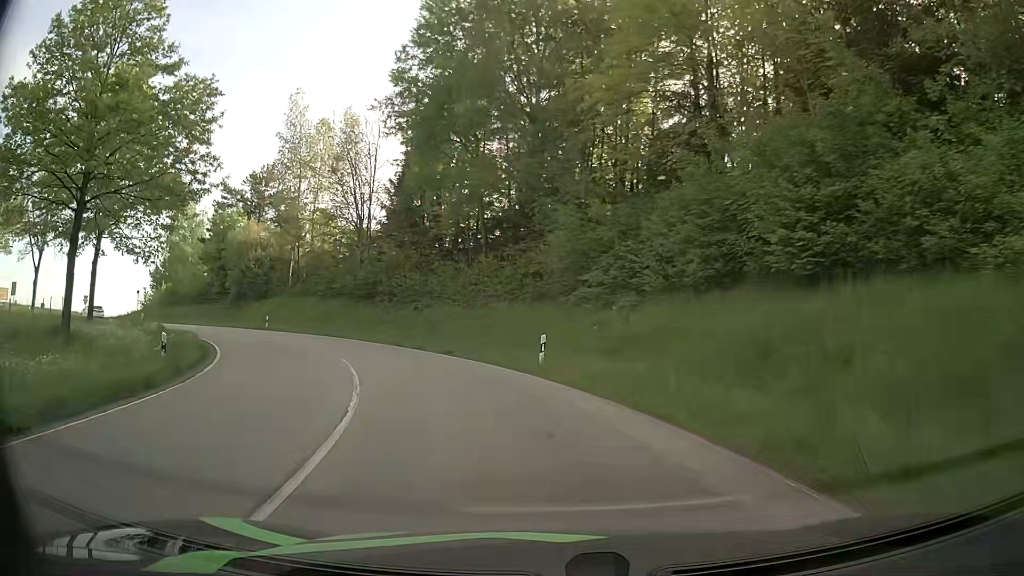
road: tertiary_link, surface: asphalt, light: Day
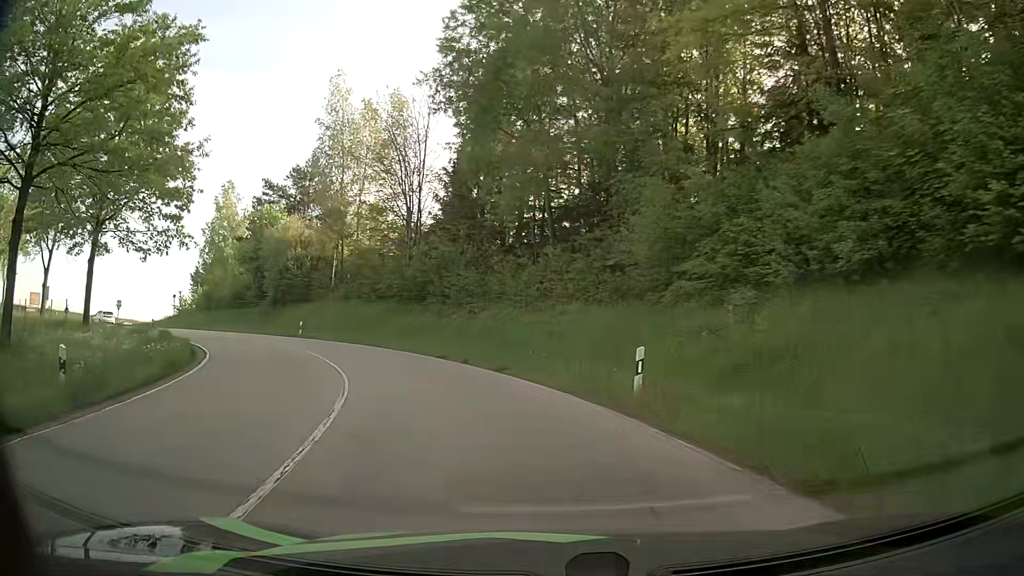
(-0.3, +6.4) m; -5°
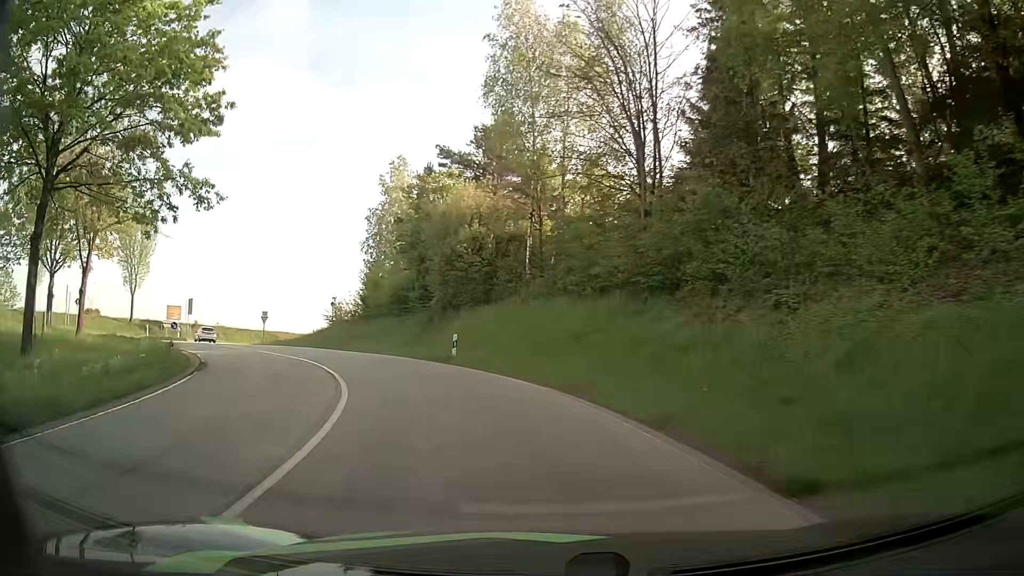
(-3.2, +18.2) m; -20°
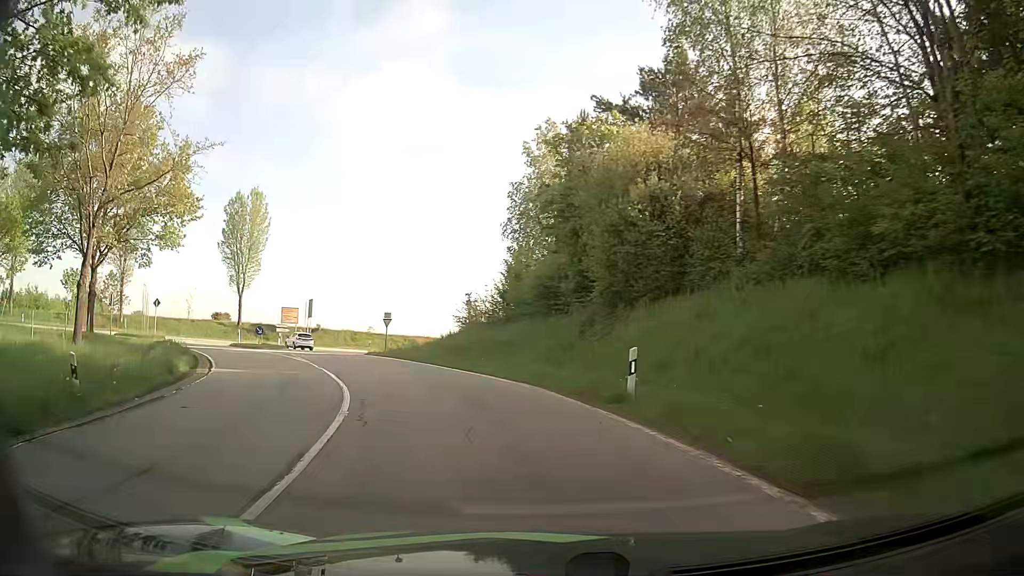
(-1.5, +11.9) m; -14°
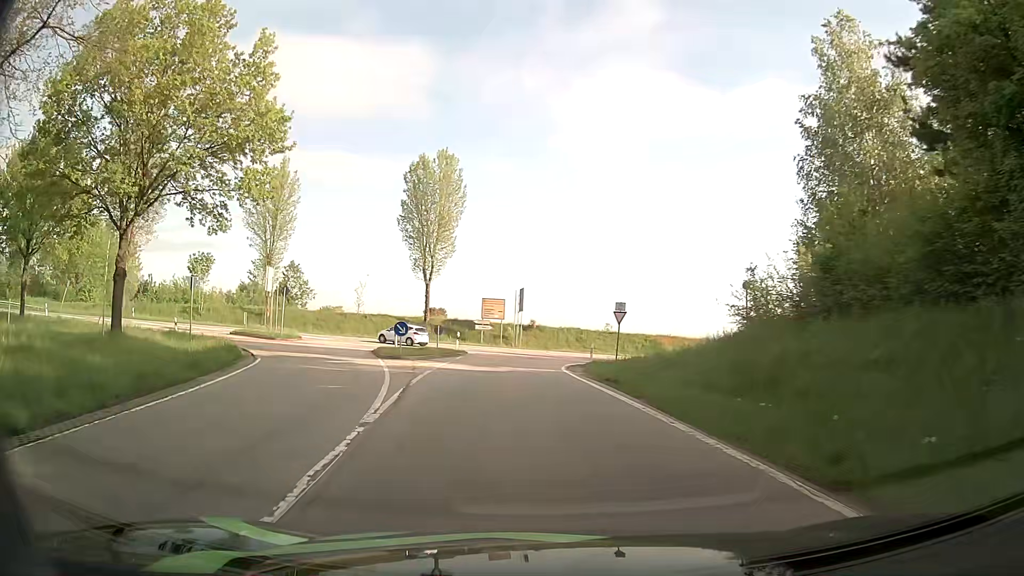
(-3.3, +16.9) m; -21°
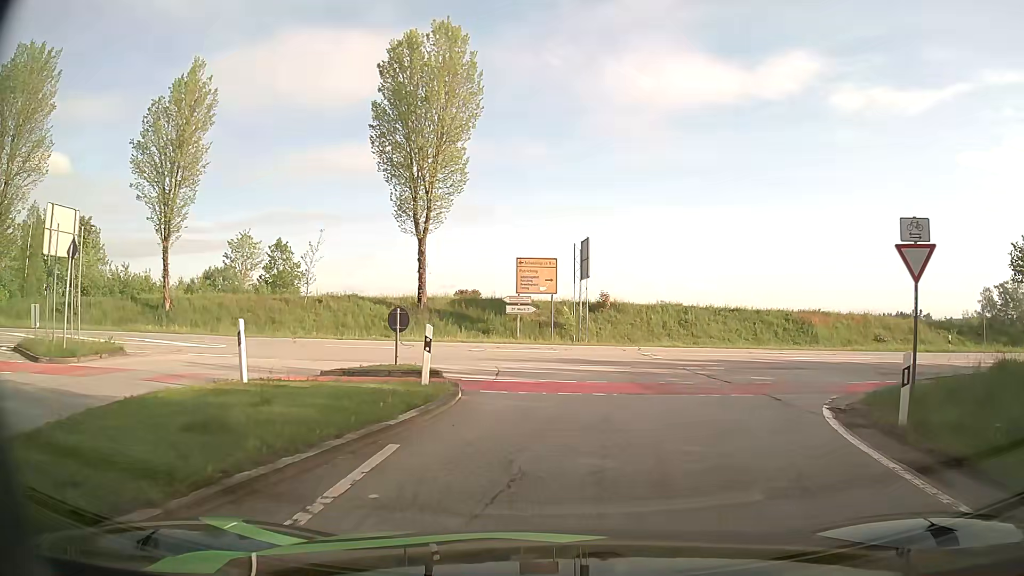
(-2.2, +24.7) m; -4°
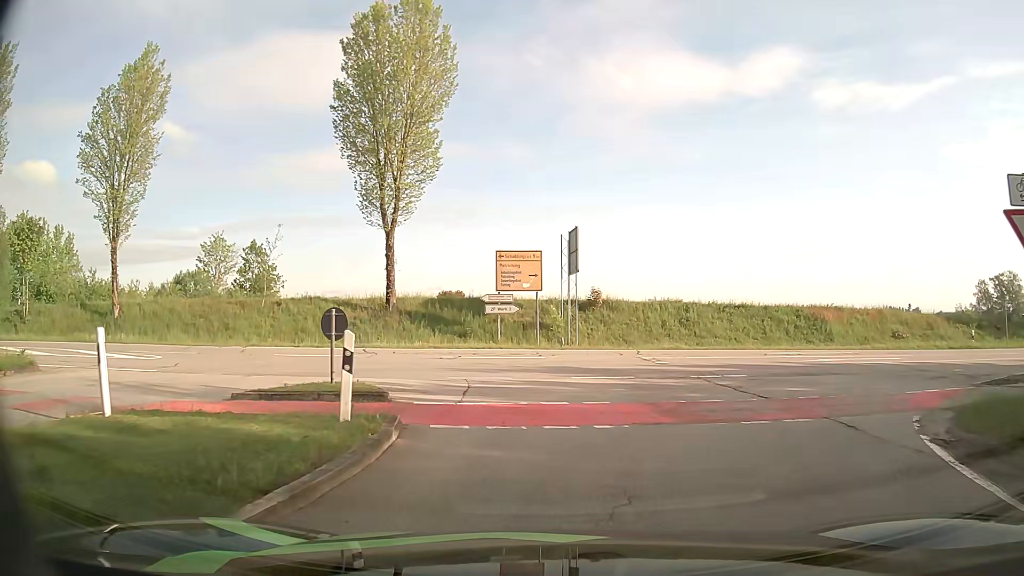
(0.0, +3.8) m; +1°
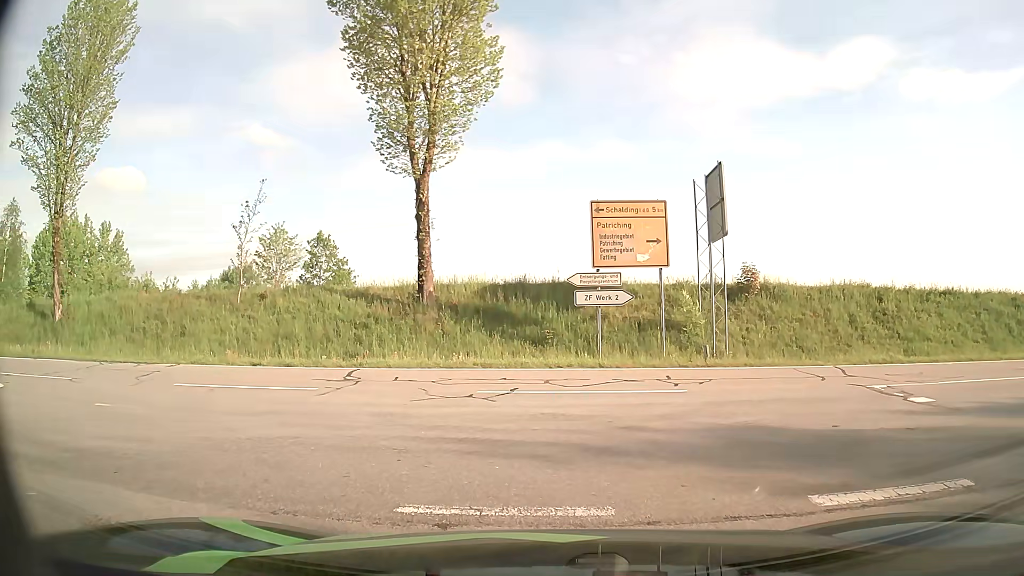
(-0.2, +11.1) m; -10°
